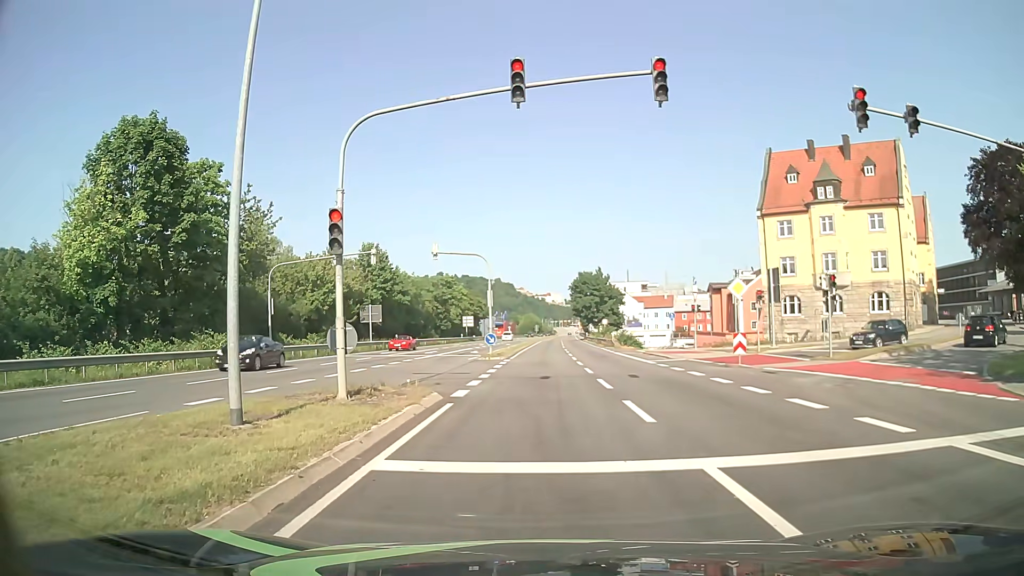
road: primary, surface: asphalt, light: Day
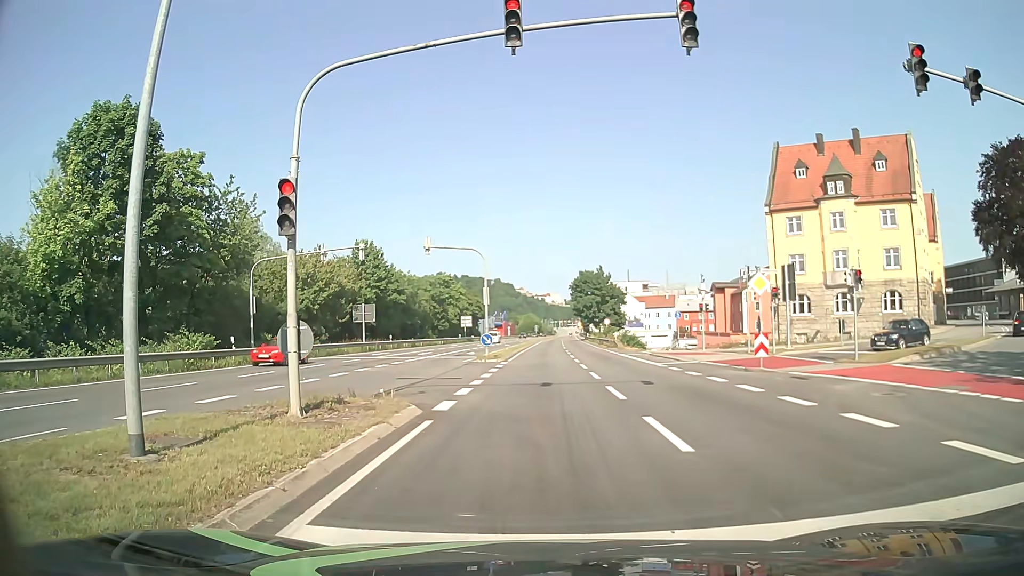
(0.0, +2.3) m; -1°
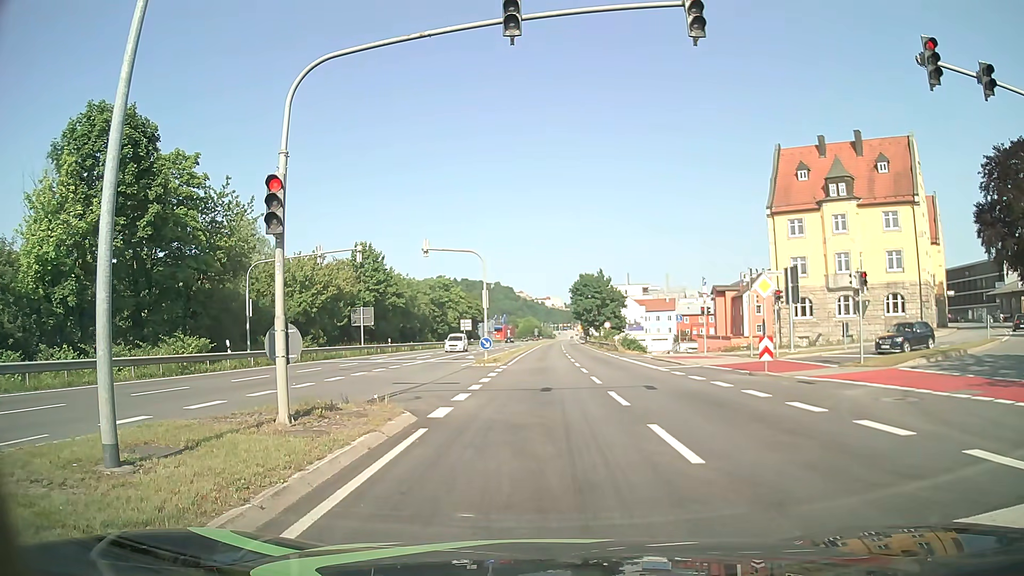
(0.0, +0.5) m; 0°
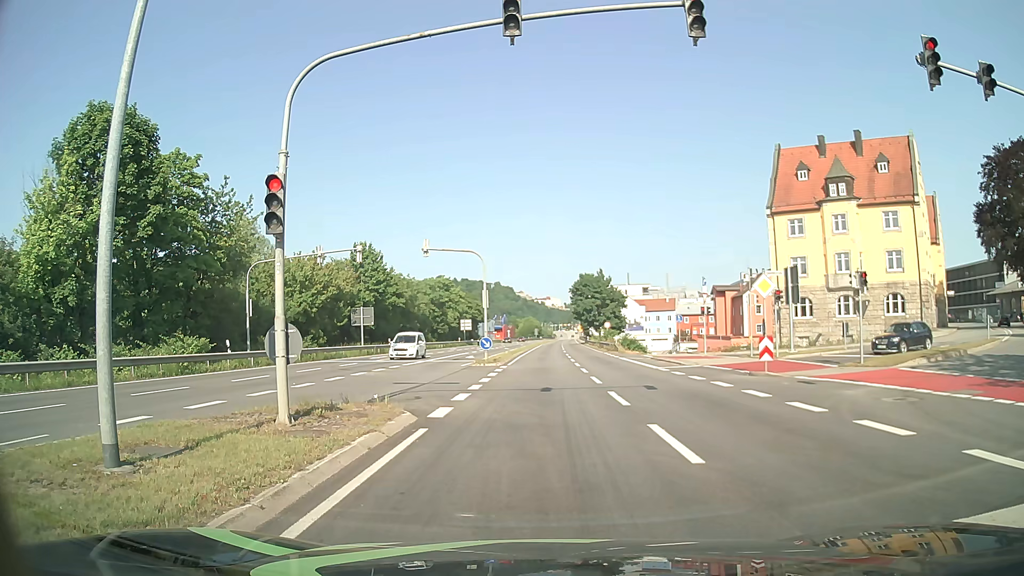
(0.0, 0.0) m; 0°
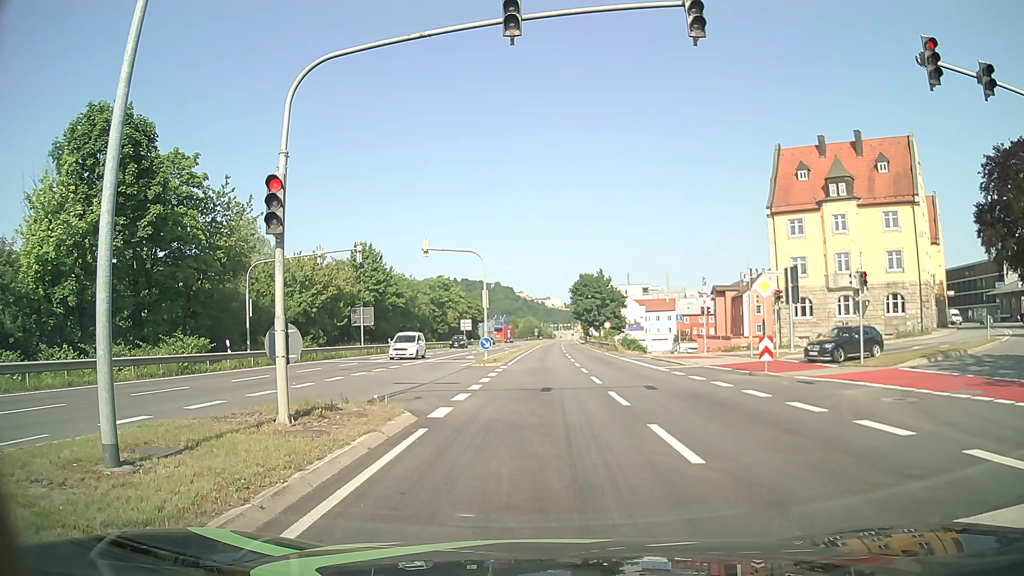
(0.0, 0.0) m; 0°
(0, +10) (+1, +20) (+1, +30) (+2, +40) (+2, +50) (+3, +60) (+3, +70) (+4, +80) (+4, +90) (+5, +100) m
